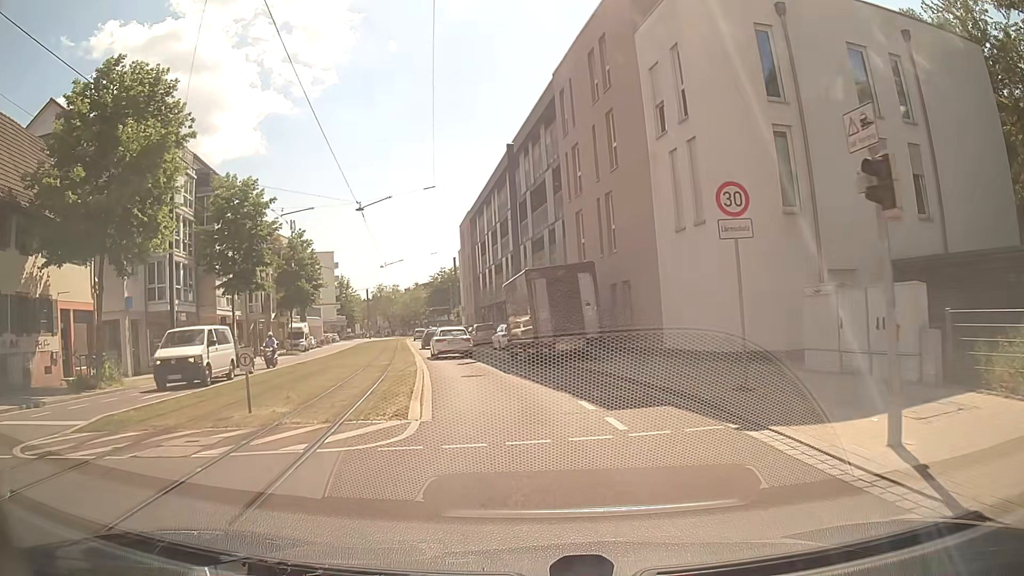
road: tertiary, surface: asphalt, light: Day
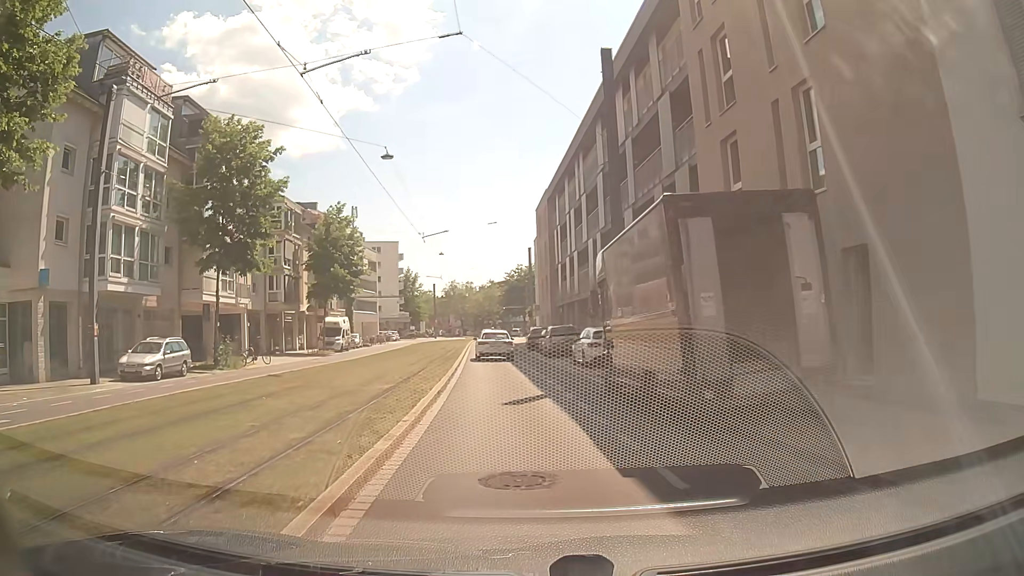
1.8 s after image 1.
(-0.9, +12.5) m; -7°
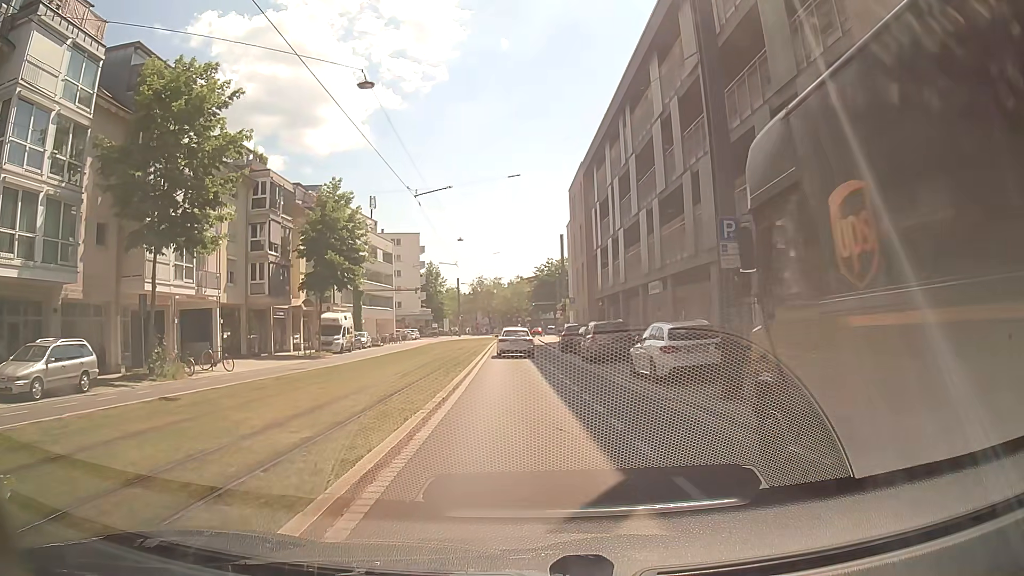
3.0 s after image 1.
(-0.3, +8.6) m; -2°
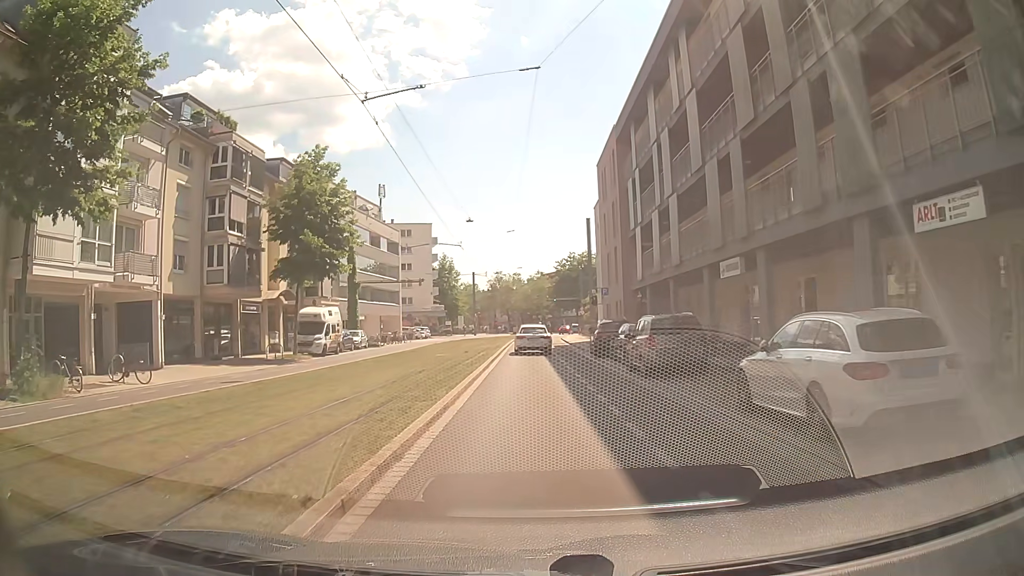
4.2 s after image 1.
(-0.3, +8.7) m; -2°
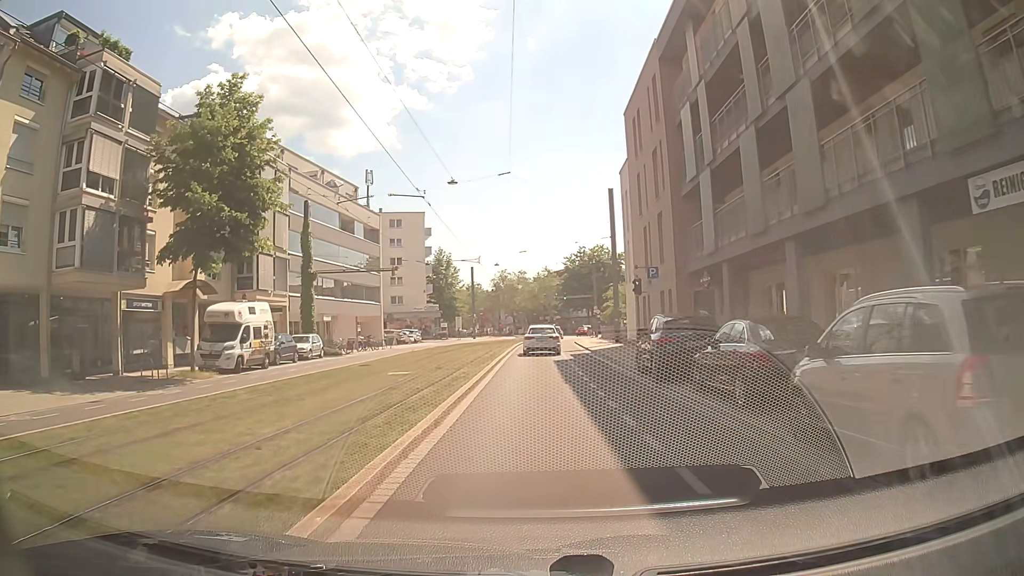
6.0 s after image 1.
(-0.3, +13.0) m; -2°
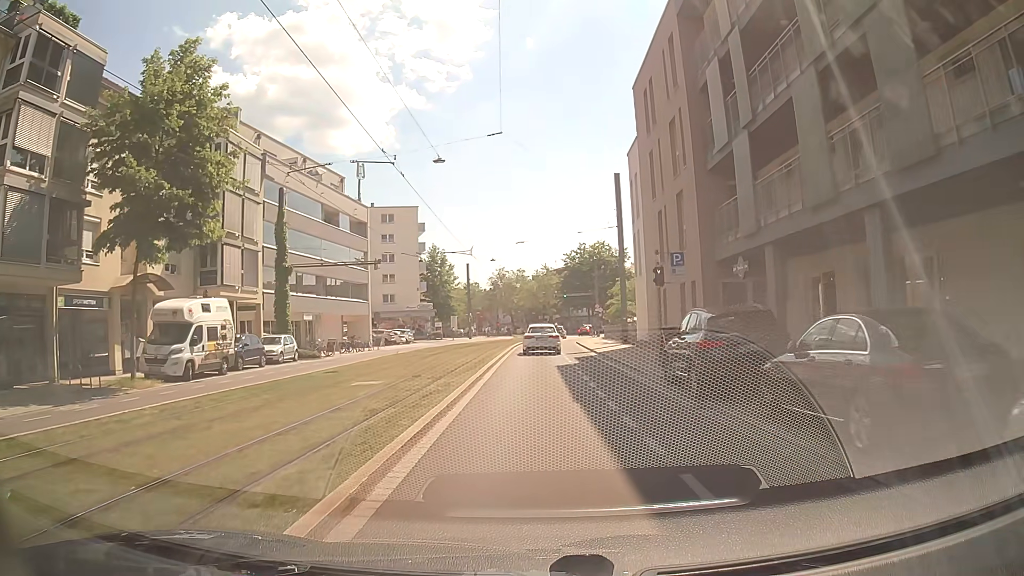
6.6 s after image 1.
(+0.1, +4.3) m; +2°
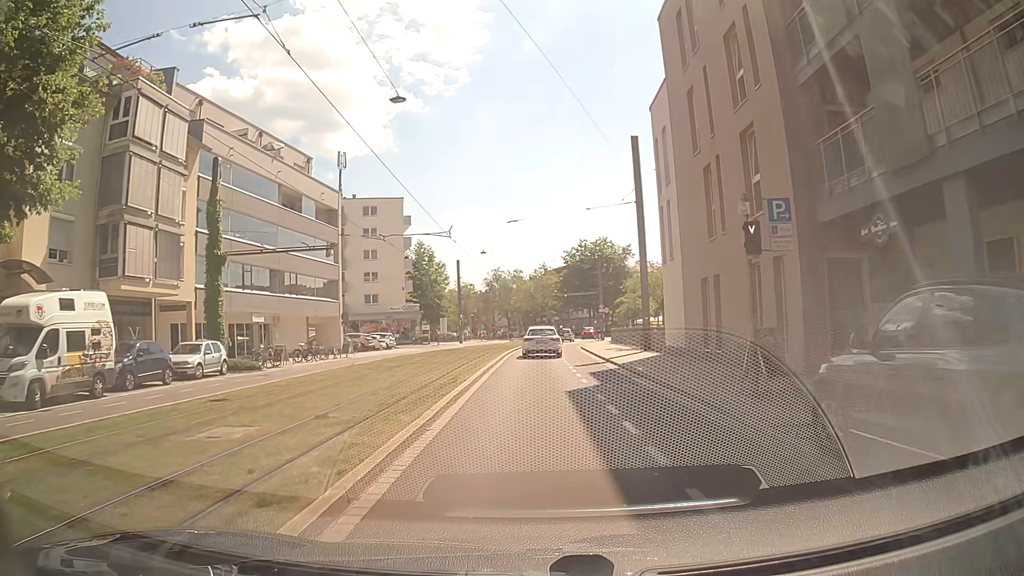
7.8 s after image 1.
(-0.2, +8.6) m; -2°
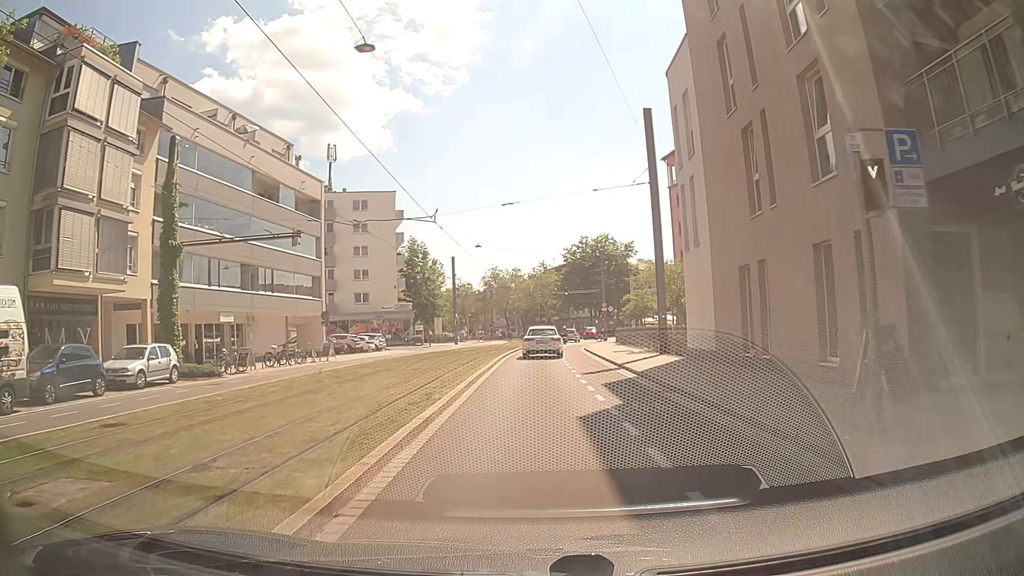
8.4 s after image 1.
(0.0, +4.2) m; 0°
(0, +10) (0, +20) (0, +30) (+1, +40) (+1, +50) (+2, +60) (+3, +70) (+5, +80) (+8, +89) (+9, +99) m
